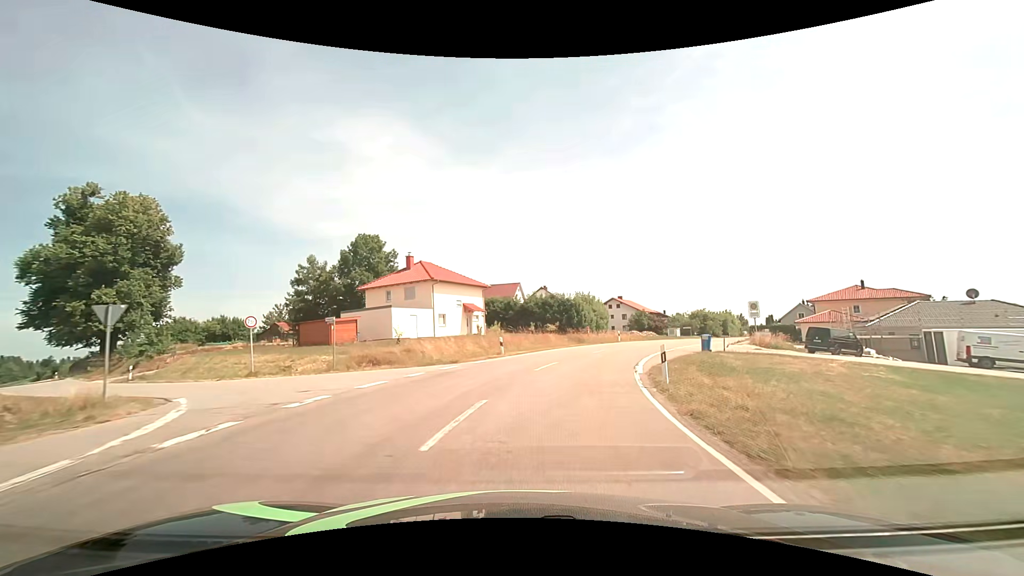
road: tertiary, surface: asphalt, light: Day
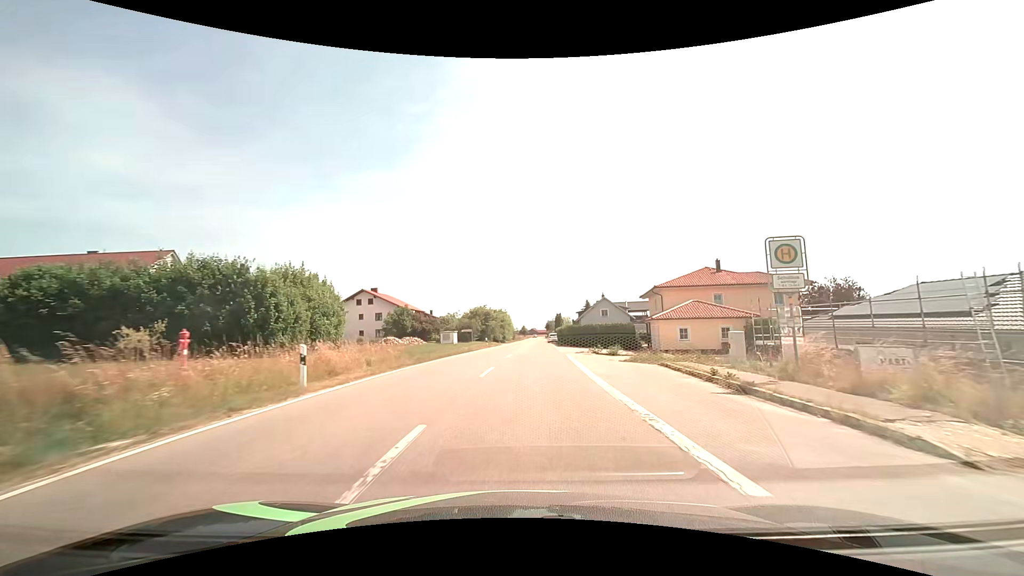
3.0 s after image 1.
(+8.1, +36.1) m; +27°
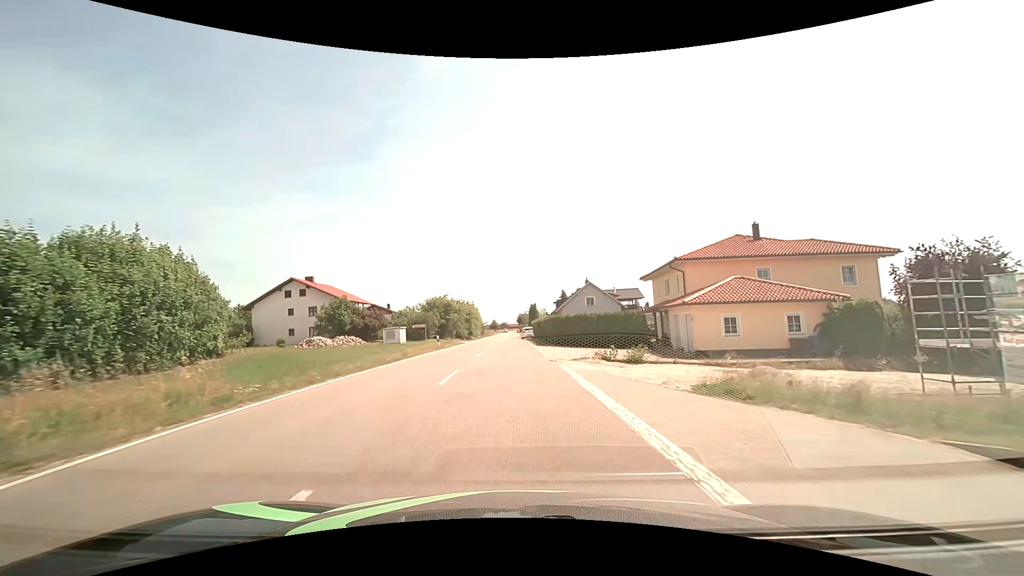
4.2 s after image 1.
(+0.5, +14.6) m; +4°
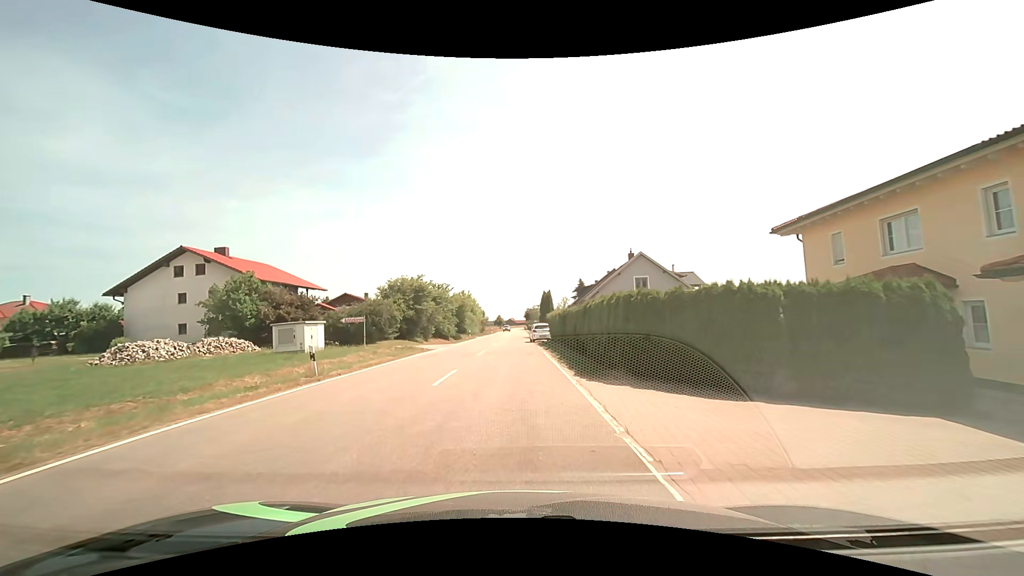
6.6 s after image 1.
(+0.1, +23.3) m; -1°
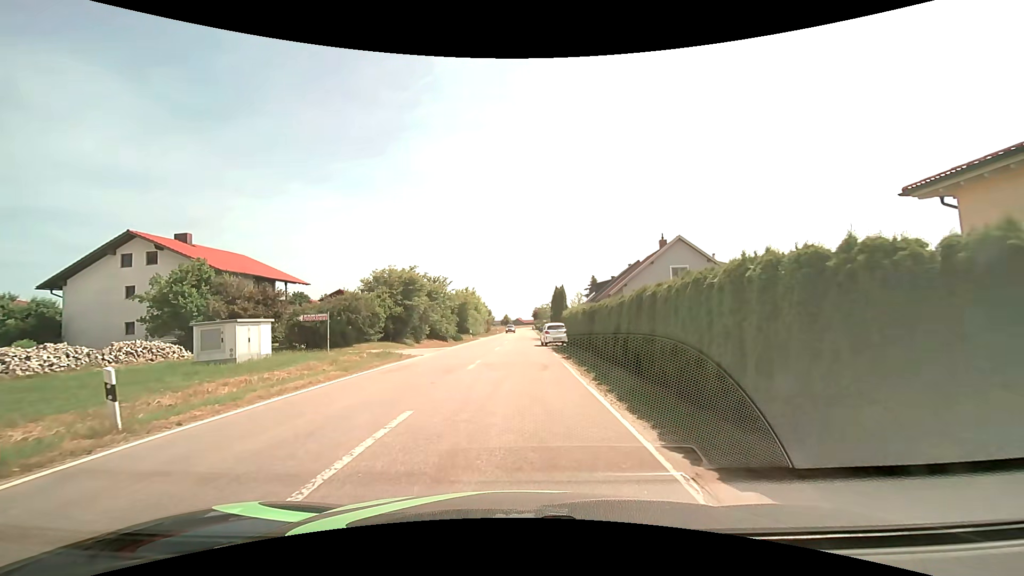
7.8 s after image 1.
(-0.1, +7.1) m; -1°
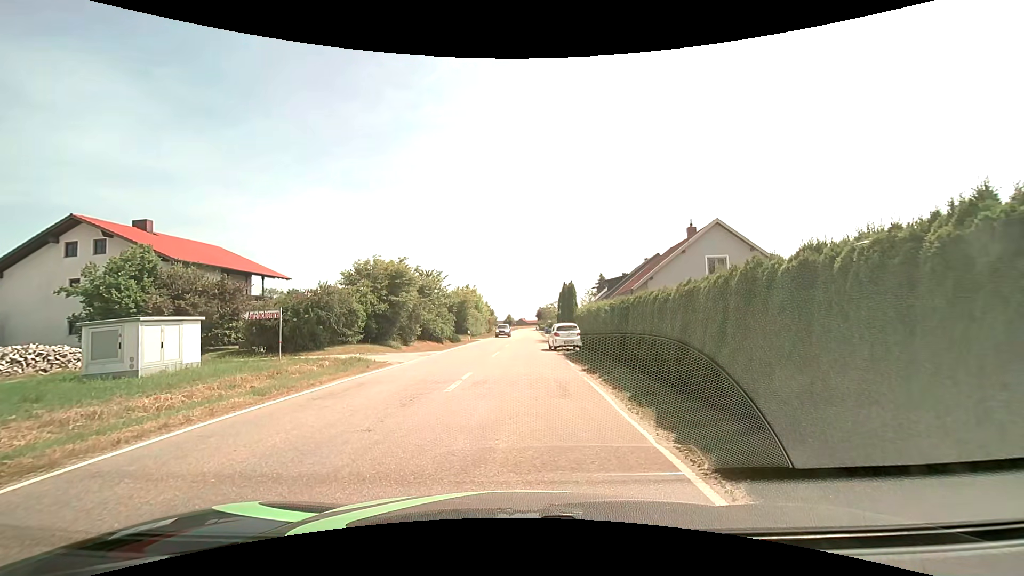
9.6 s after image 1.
(0.0, +5.0) m; -1°
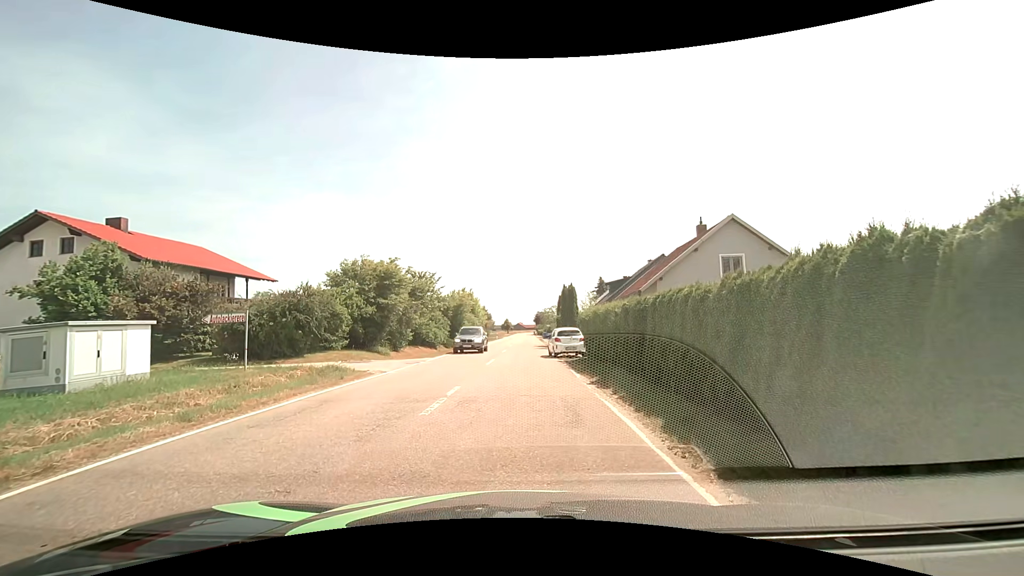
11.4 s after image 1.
(0.0, +2.3) m; +1°
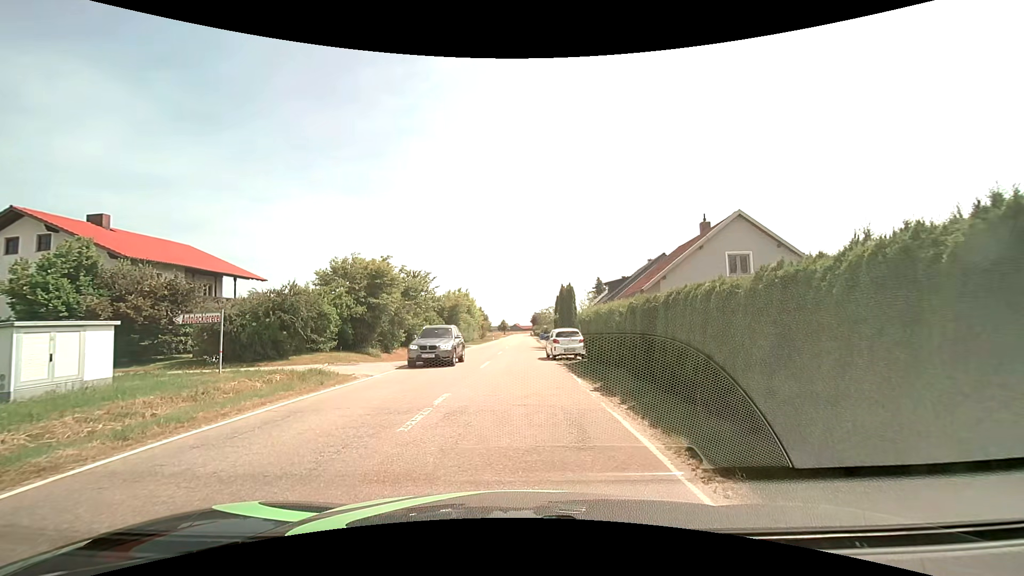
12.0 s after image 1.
(0.0, +1.3) m; +1°
(0, +10) (-2, +20) (-2, +30) (-2, +40) (0, +50) (0, +60) (+1, +70) (+1, +80) (+1, +90) (+1, +100) m
